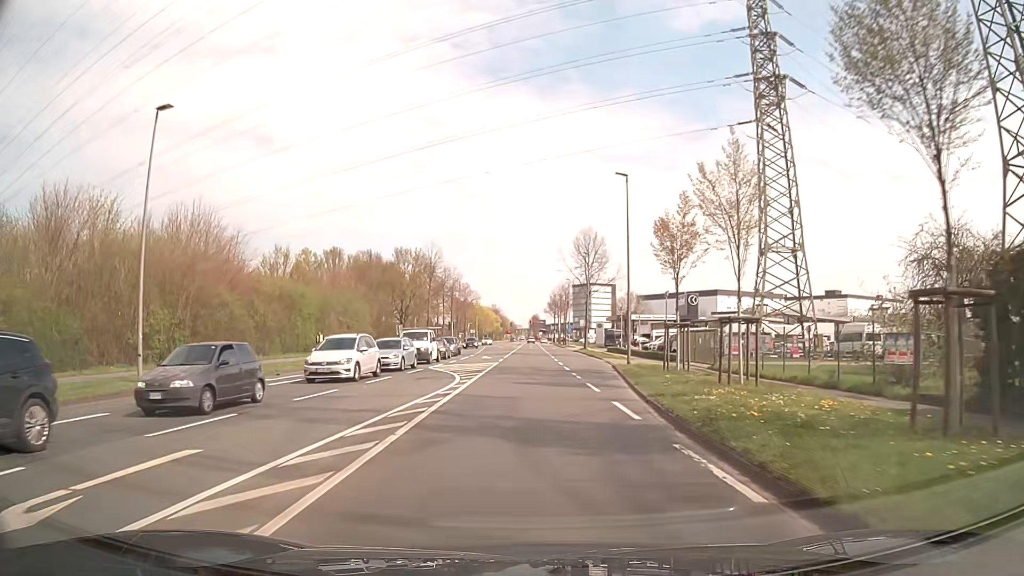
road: secondary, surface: asphalt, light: Day
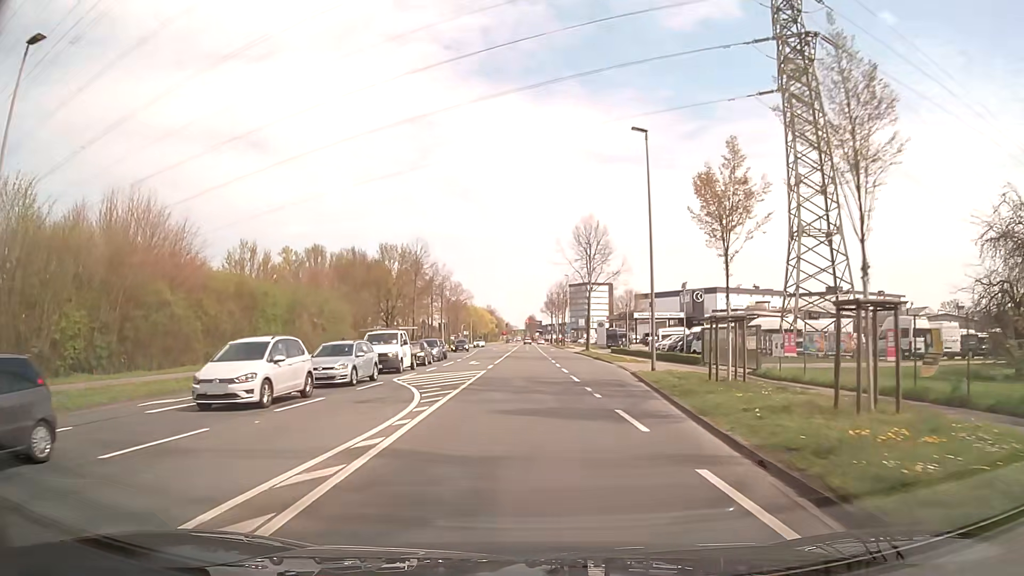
(0.0, +7.7) m; +1°
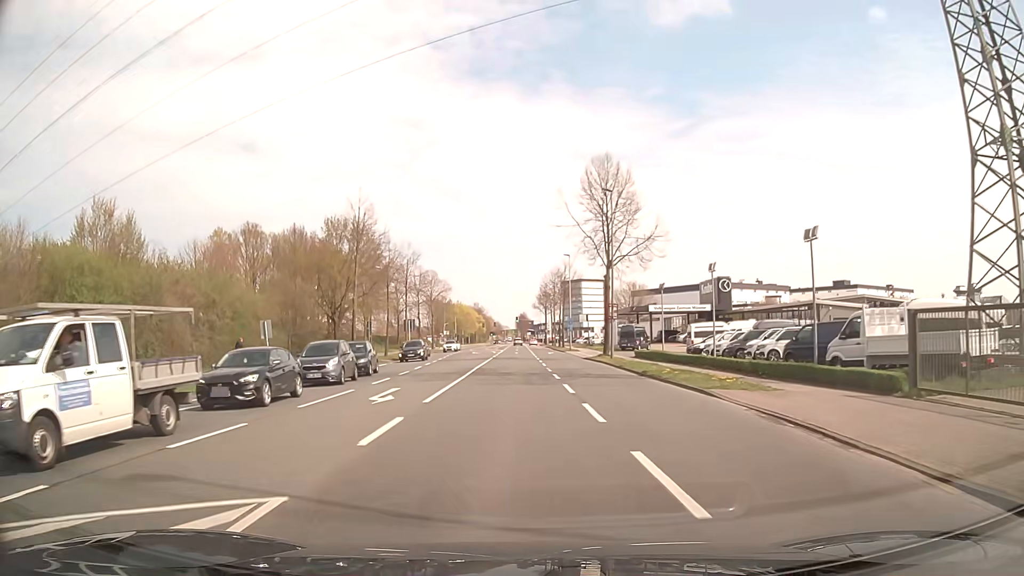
(0.0, +22.9) m; +1°
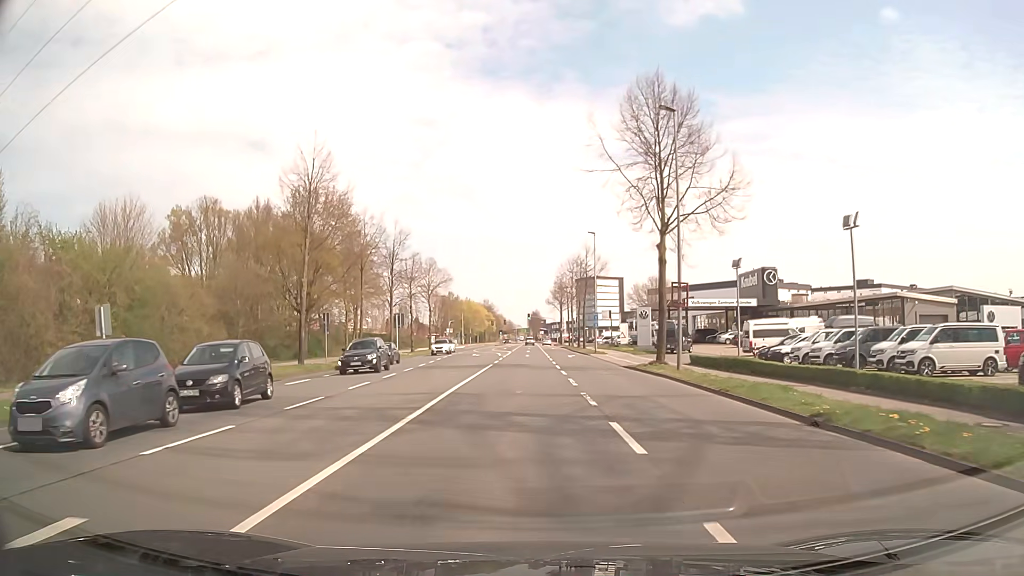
(-0.2, +15.2) m; -1°
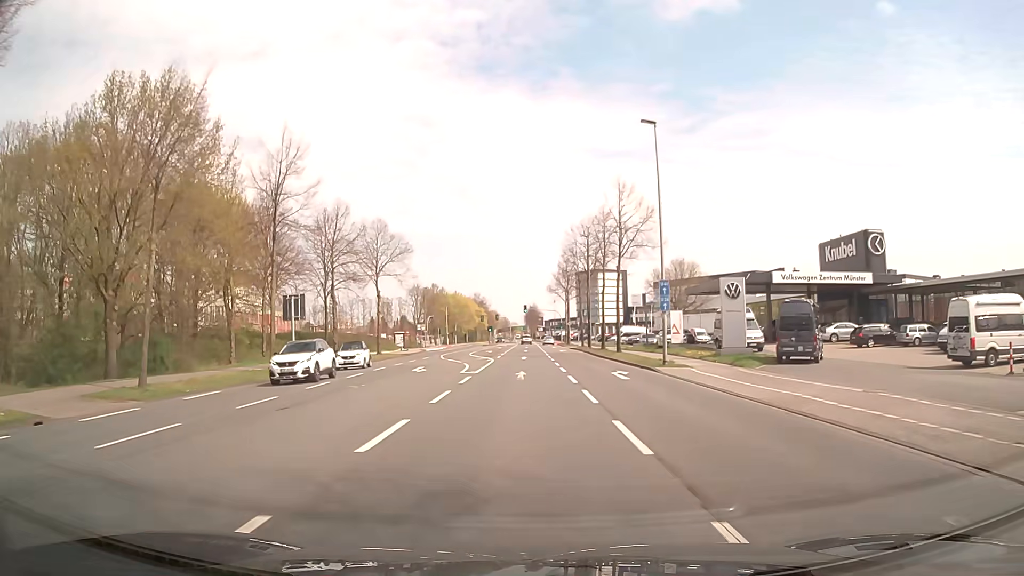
(-0.1, +30.1) m; 0°
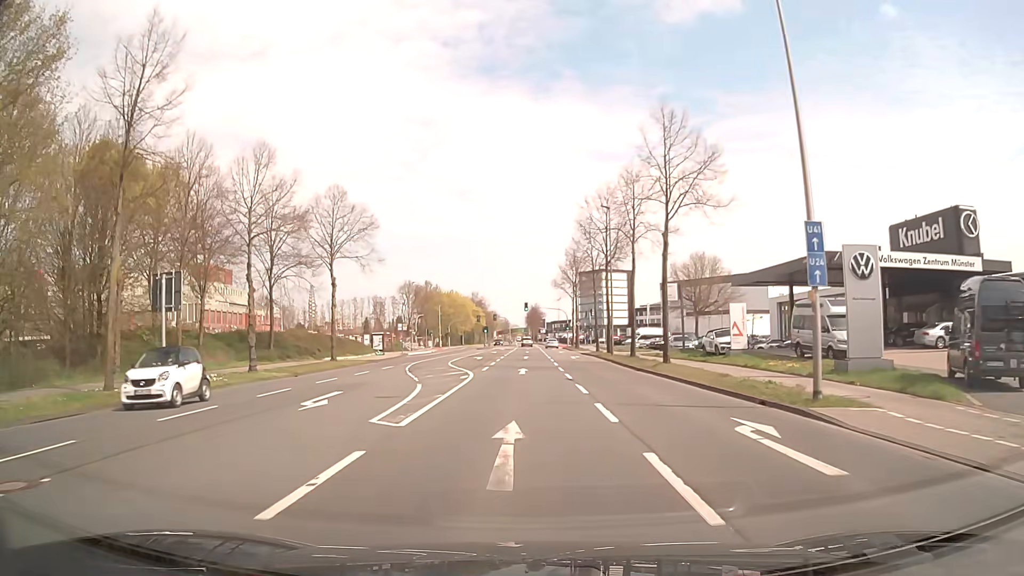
(-0.1, +15.0) m; 0°
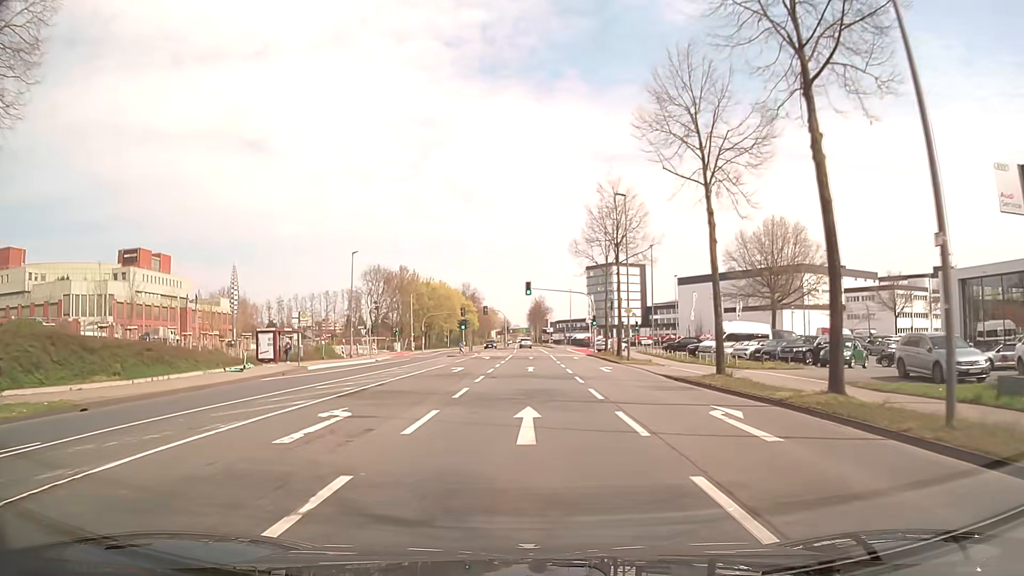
(-0.3, +37.5) m; 0°
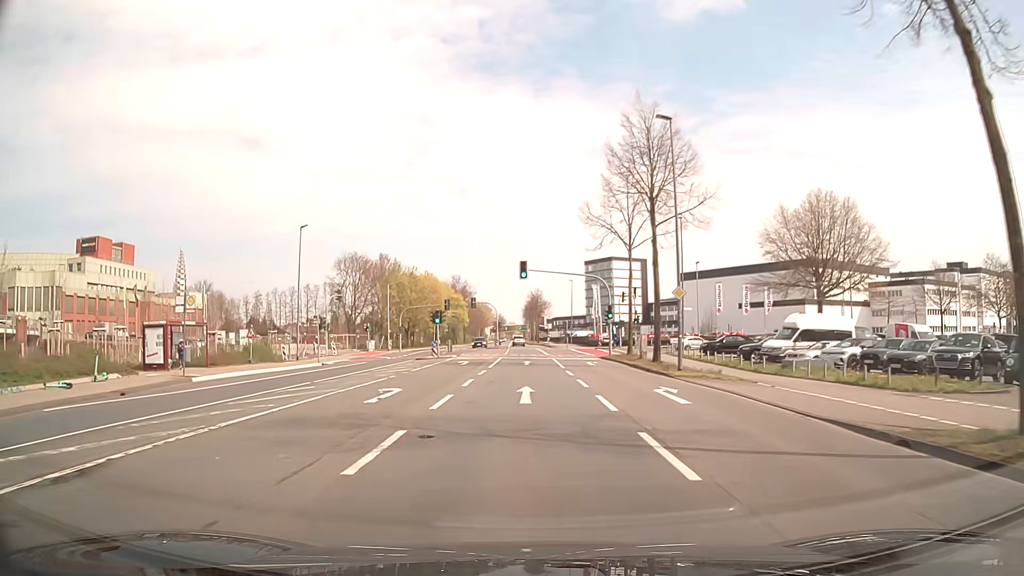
(0.0, +15.0) m; +1°
(0, +10) (0, +20) (0, +30) (0, +40) (0, +50) (0, +60) (-1, +70) (-1, +80) (-1, +90) (-1, +100) m
